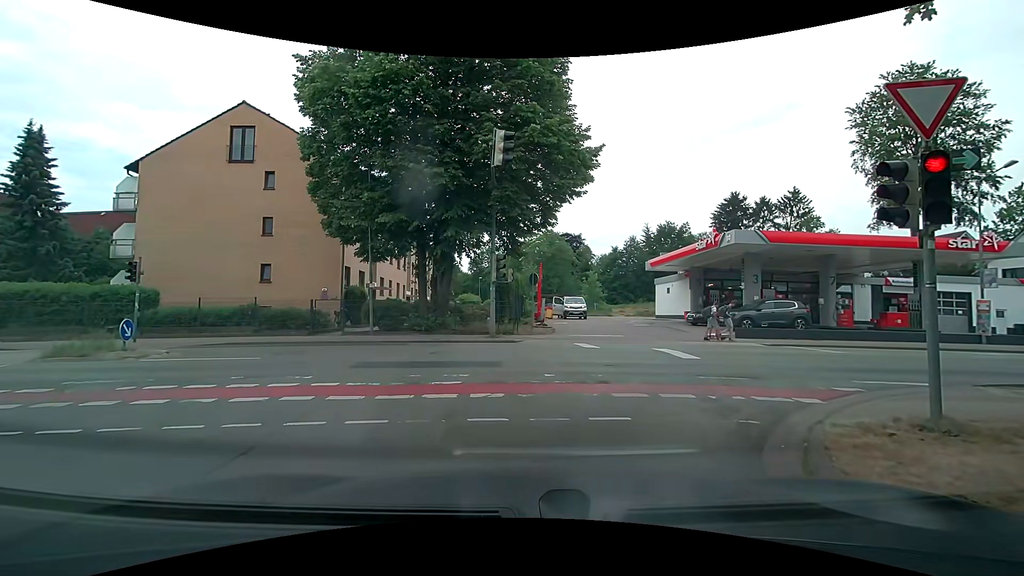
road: residential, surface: asphalt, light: Day
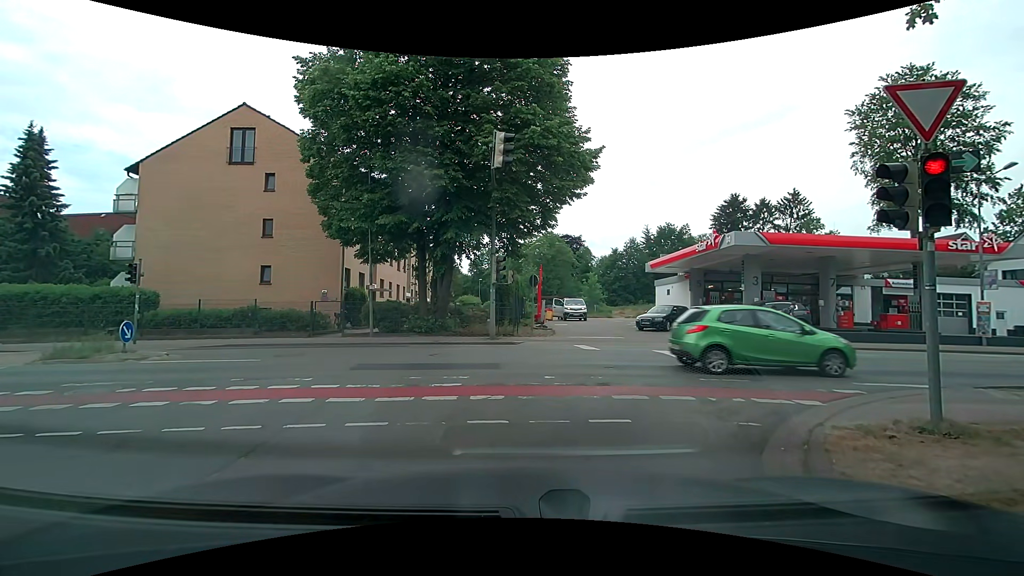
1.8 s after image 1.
(0.0, +0.1) m; 0°
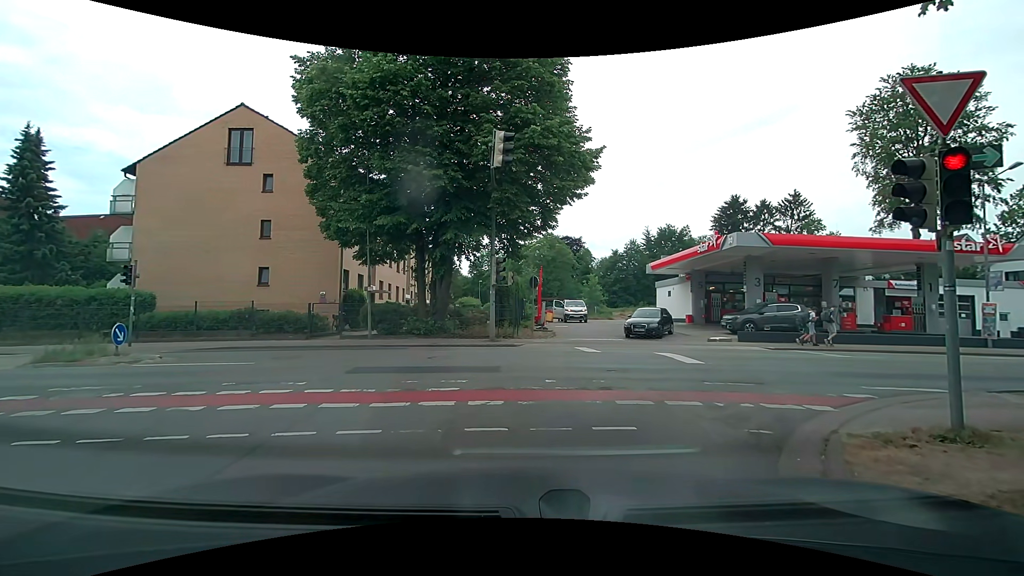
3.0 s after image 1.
(0.0, +0.2) m; 0°
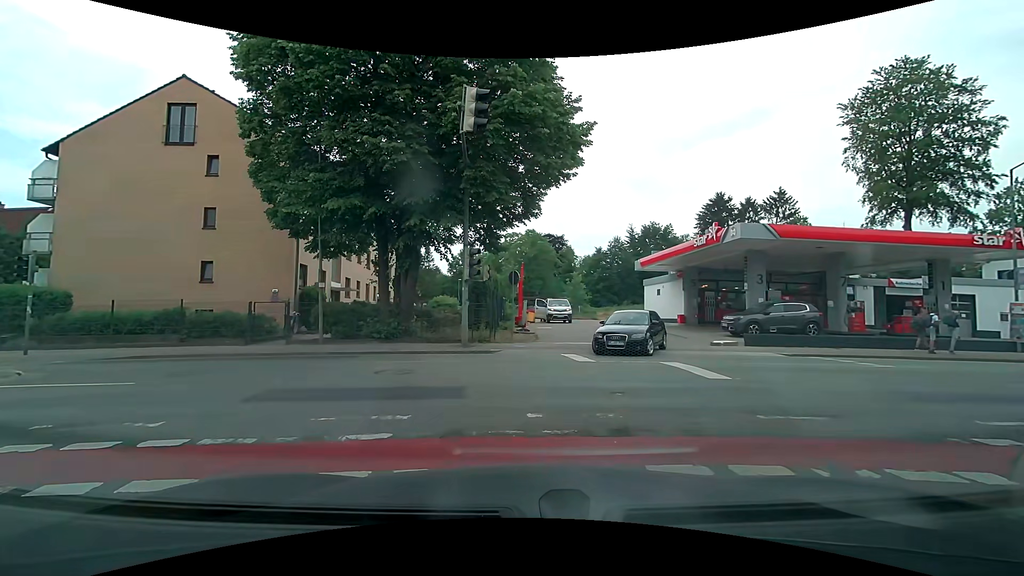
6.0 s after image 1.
(0.0, +3.1) m; 0°
